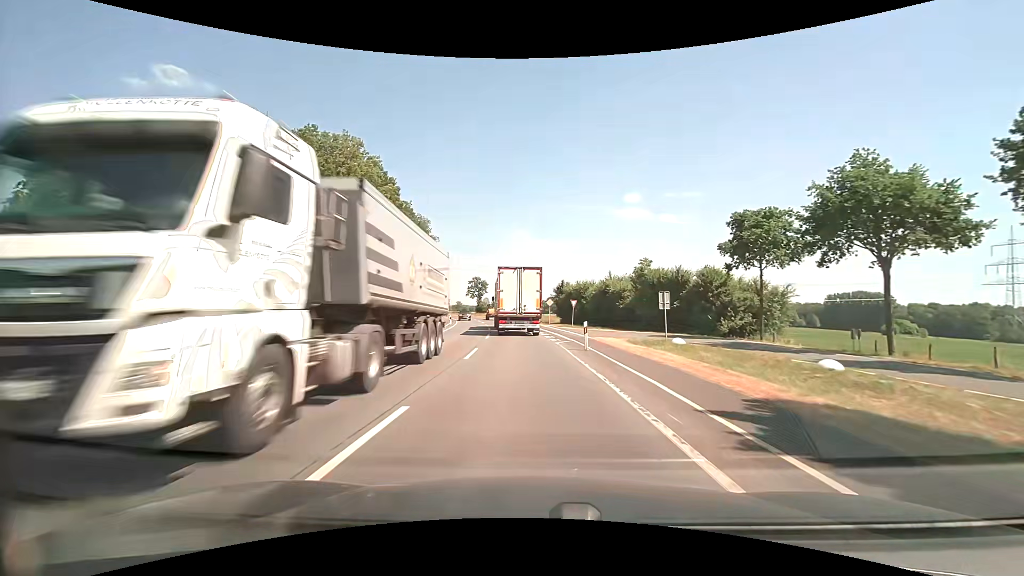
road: secondary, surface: asphalt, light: Day
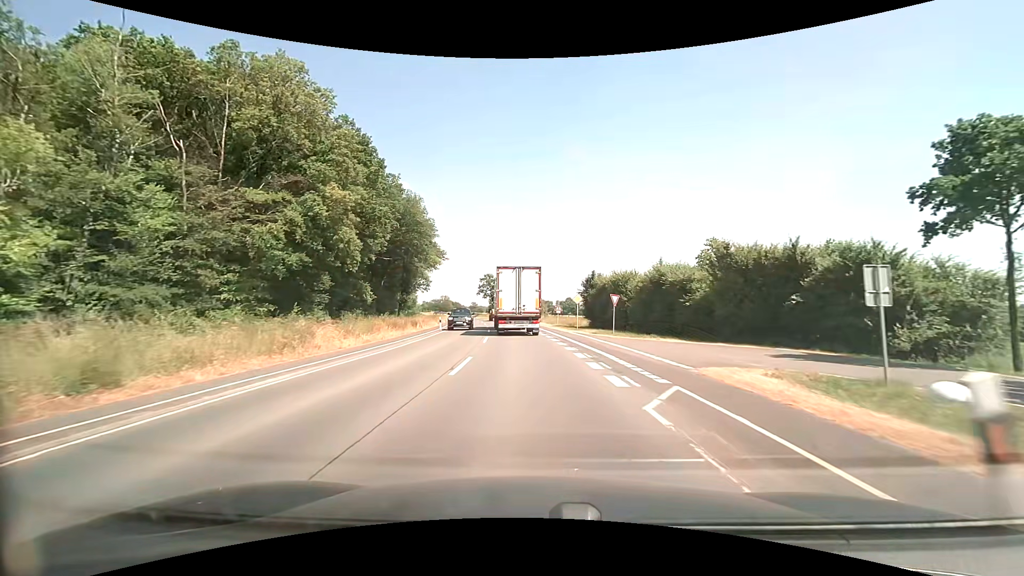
(-0.3, +15.8) m; -2°
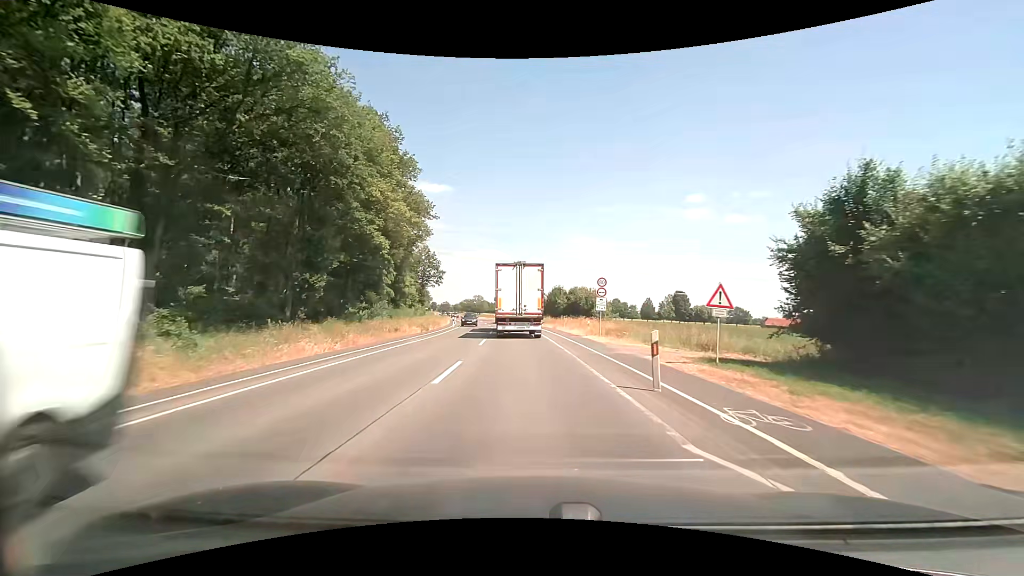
(-1.7, +37.5) m; -5°
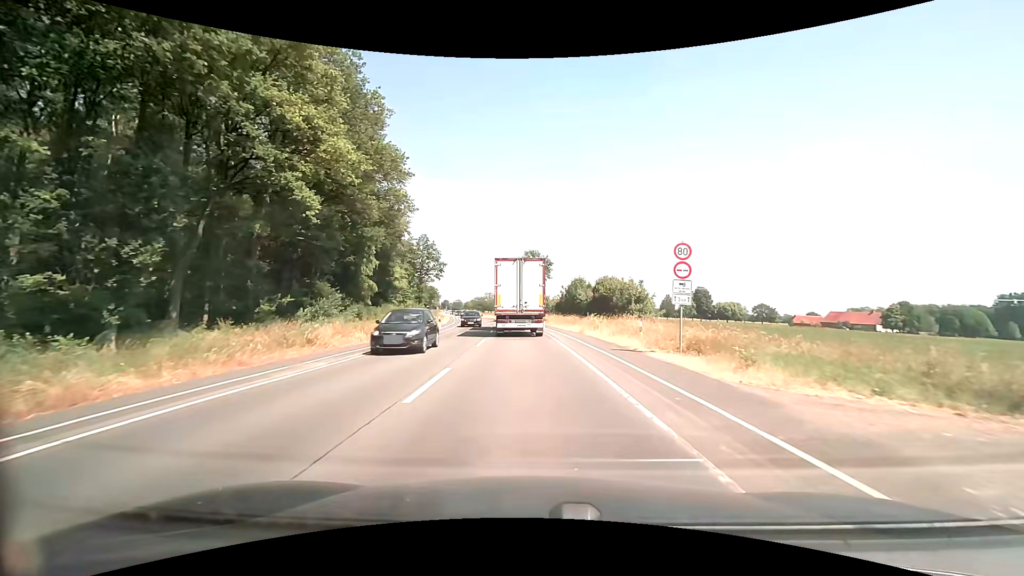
(-0.2, +14.2) m; -1°
(0, +10) (-1, +20) (-1, +30) (-2, +40) (-3, +50) (-4, +60) (-5, +70) (-7, +80) (-8, +90) (-10, +99) m
